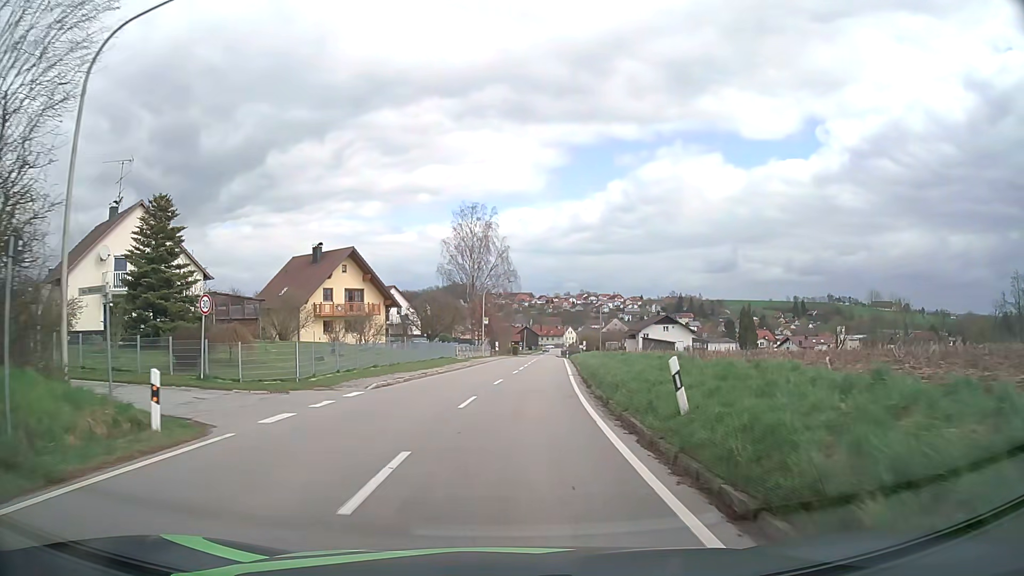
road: tertiary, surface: asphalt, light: Day
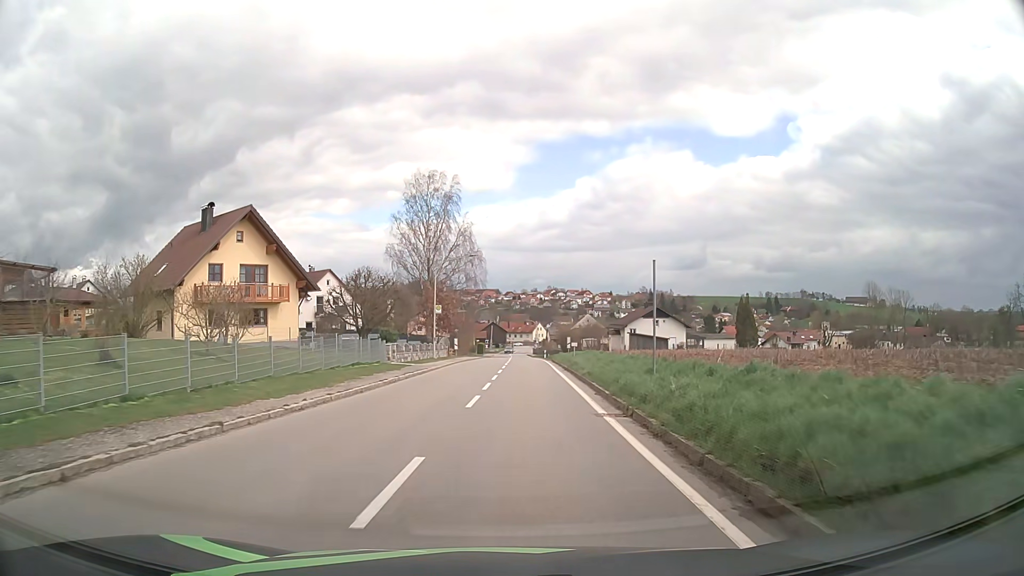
(+0.4, +18.1) m; +3°
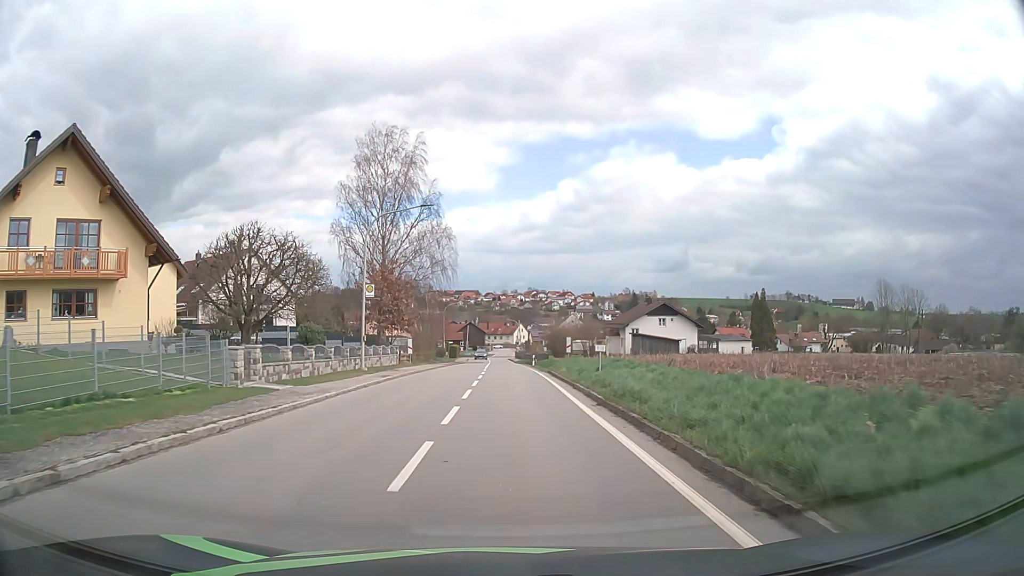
(+0.3, +18.2) m; +2°
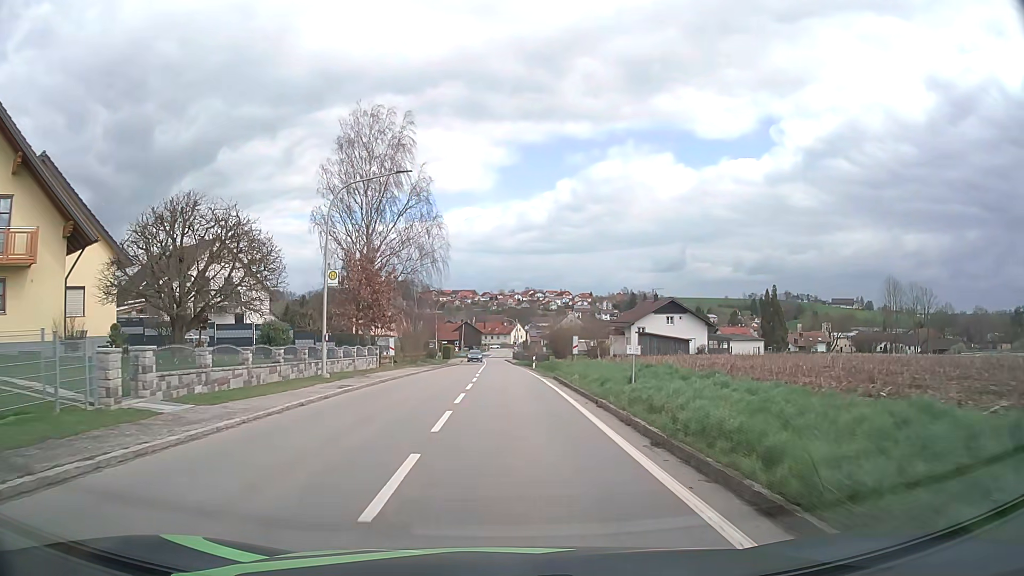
(0.0, +6.1) m; 0°
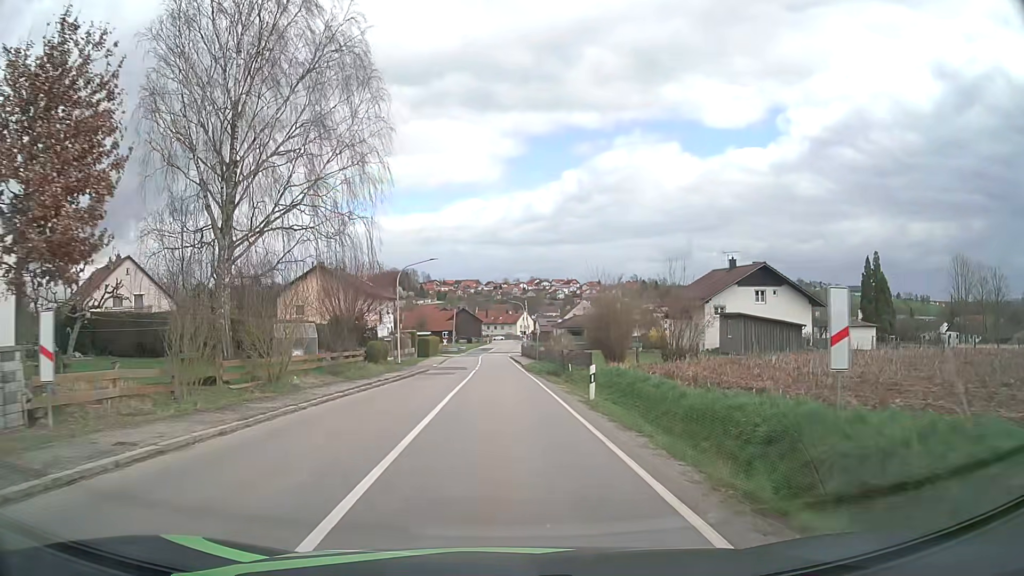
(-0.1, +30.6) m; -1°
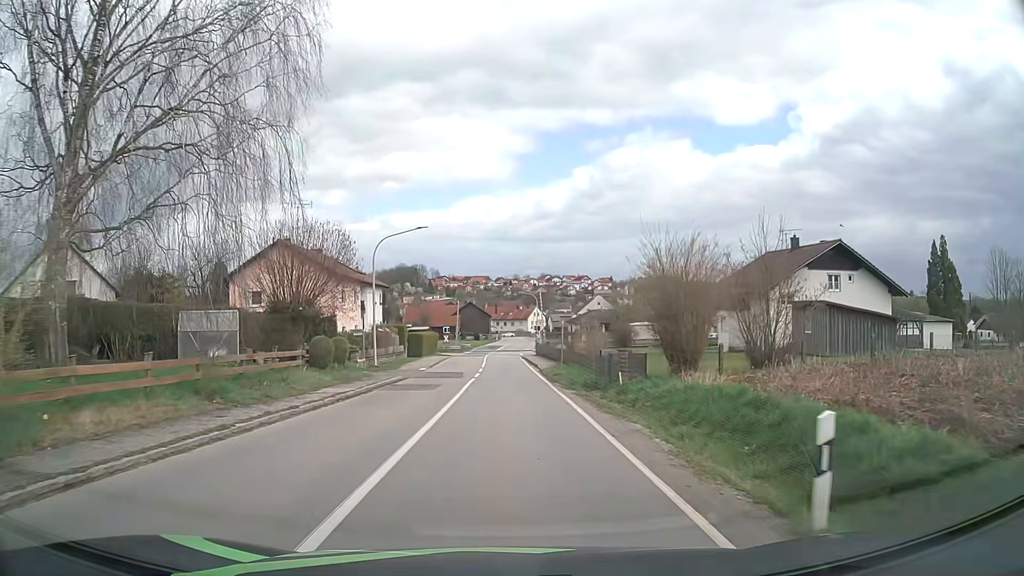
(-0.1, +12.2) m; -1°
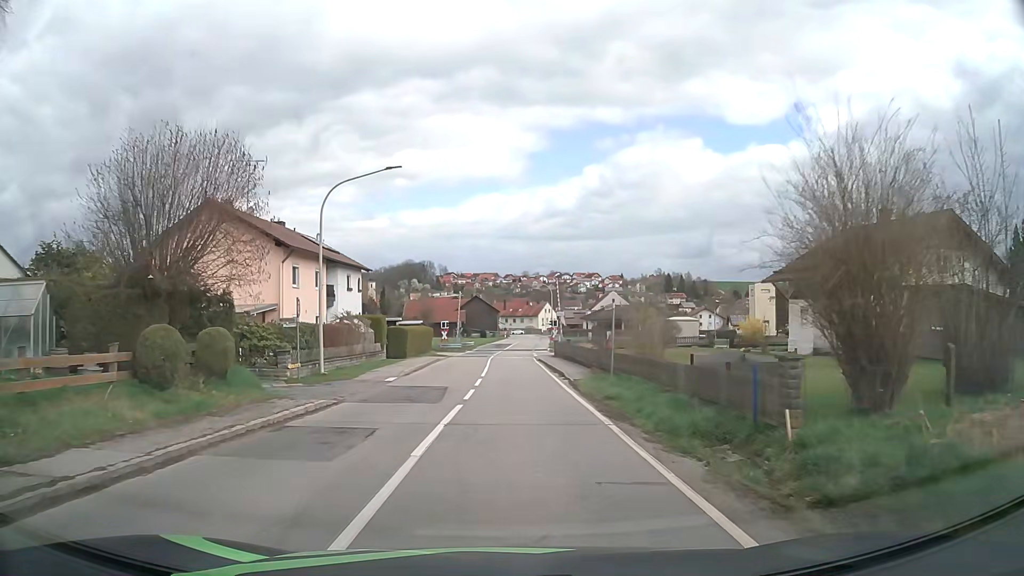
(-0.1, +12.4) m; -1°
